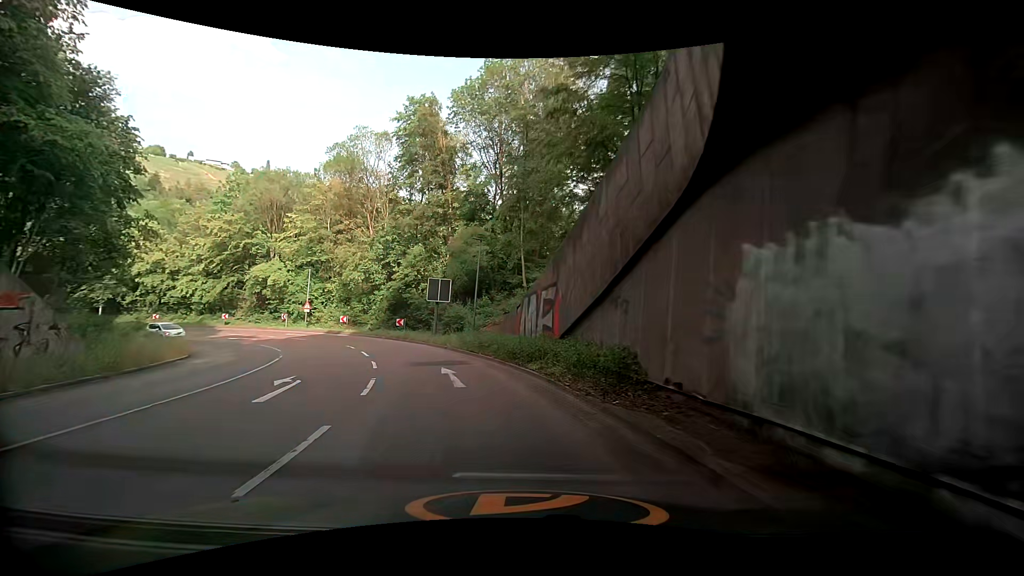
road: secondary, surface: asphalt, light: Day
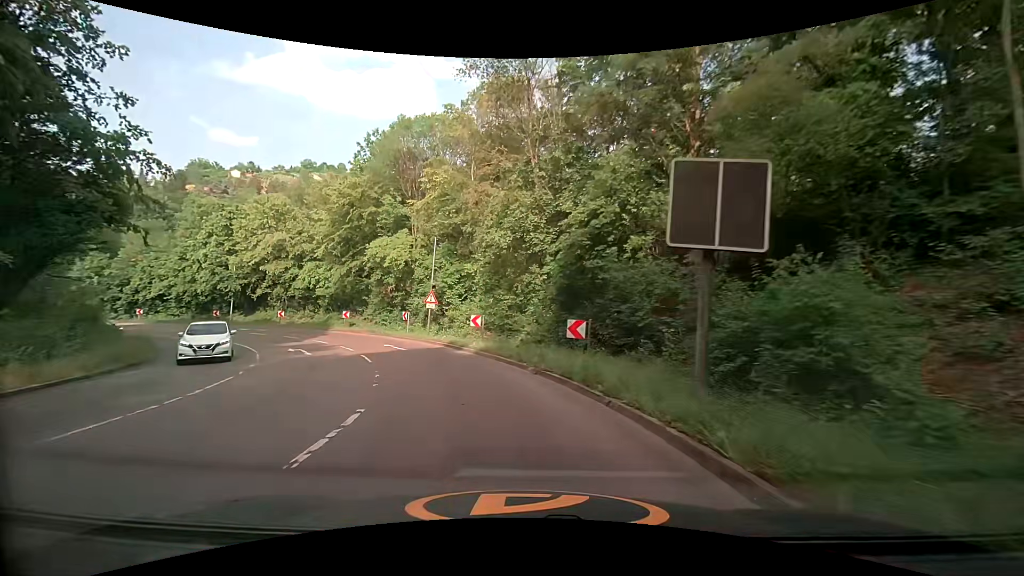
(-0.1, +24.3) m; -10°
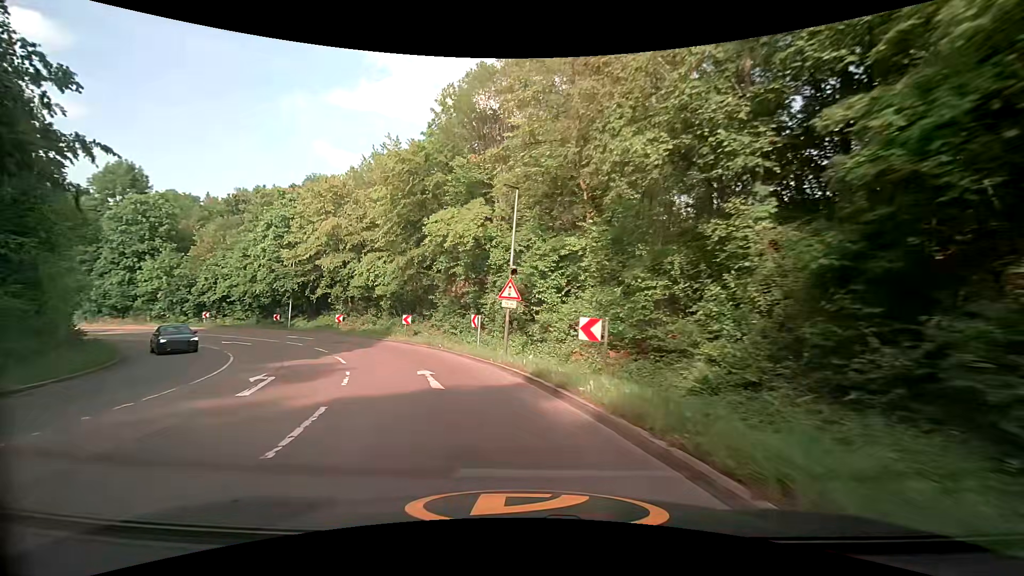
(-1.1, +12.2) m; -12°
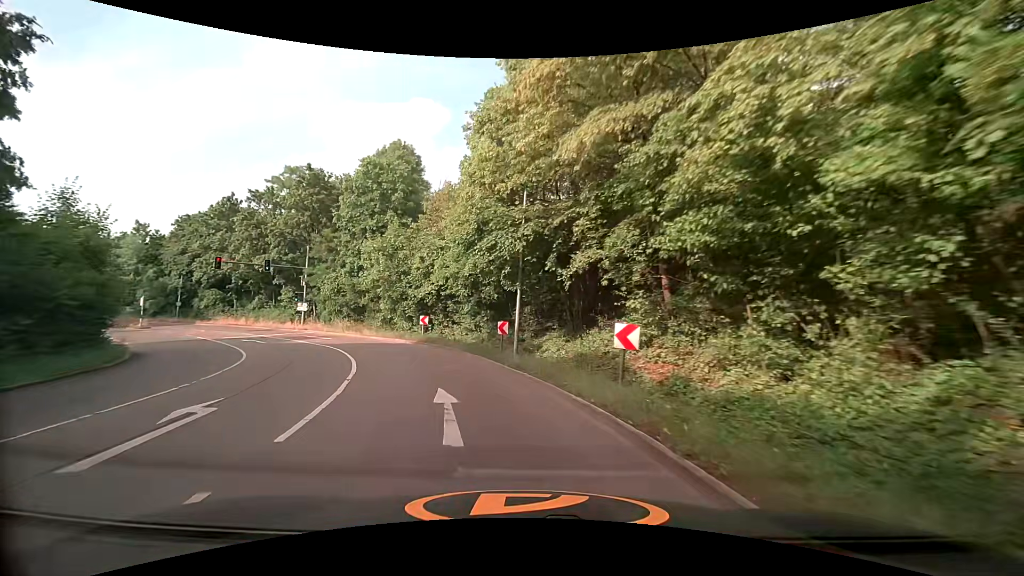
(-8.6, +28.5) m; -34°
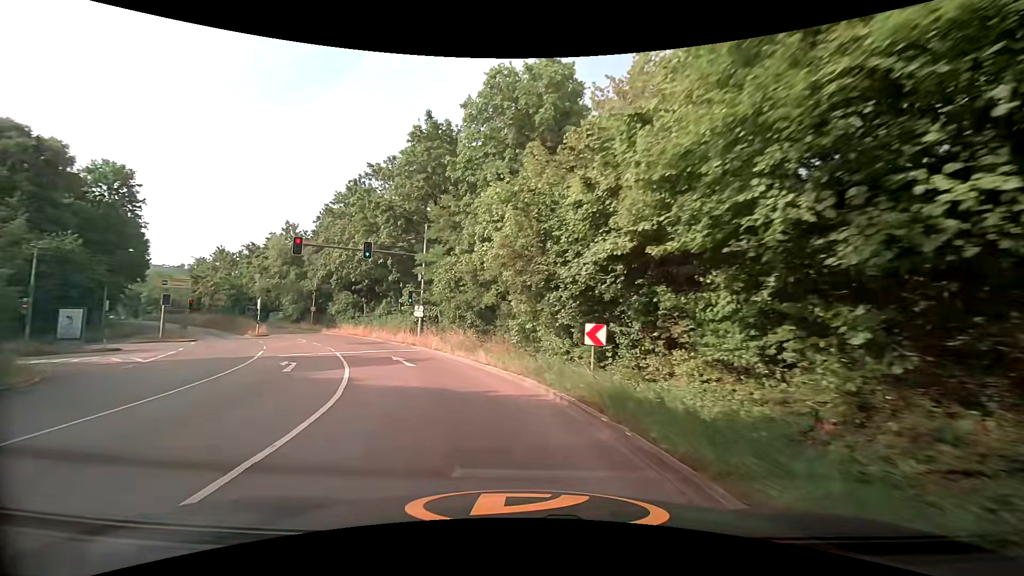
(-3.2, +17.8) m; -22°
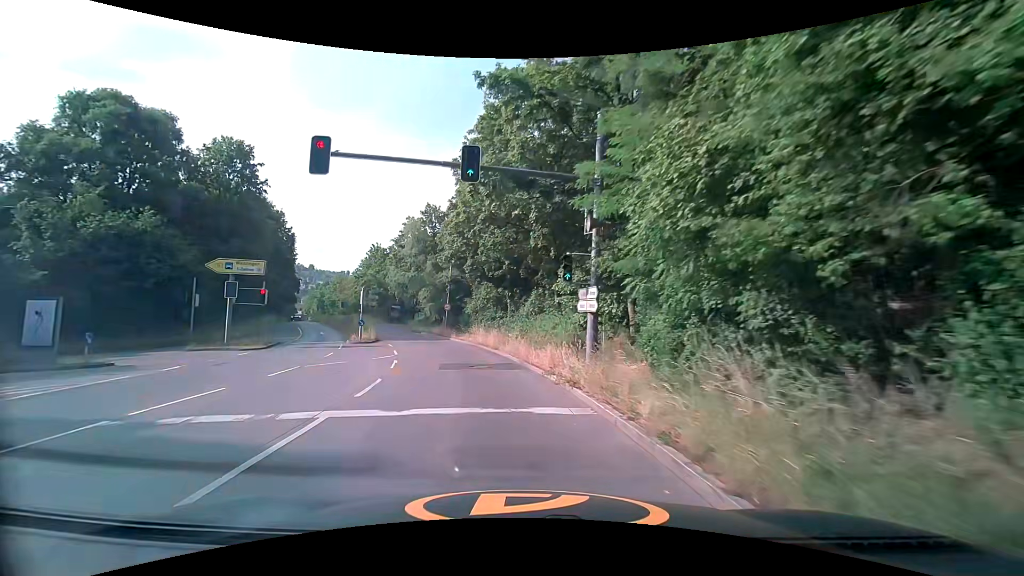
(-2.6, +17.9) m; -17°
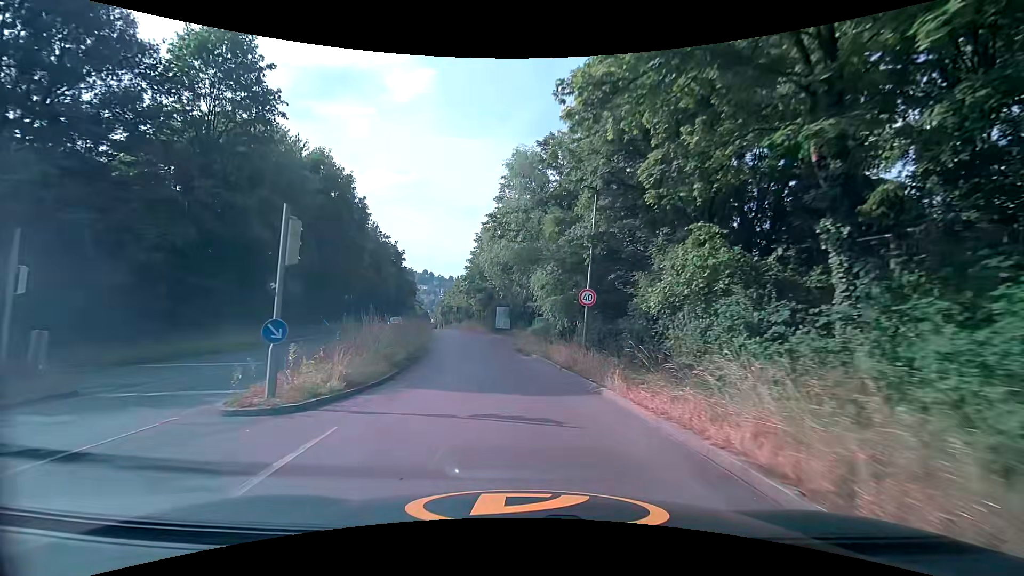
(-3.7, +24.0) m; -15°
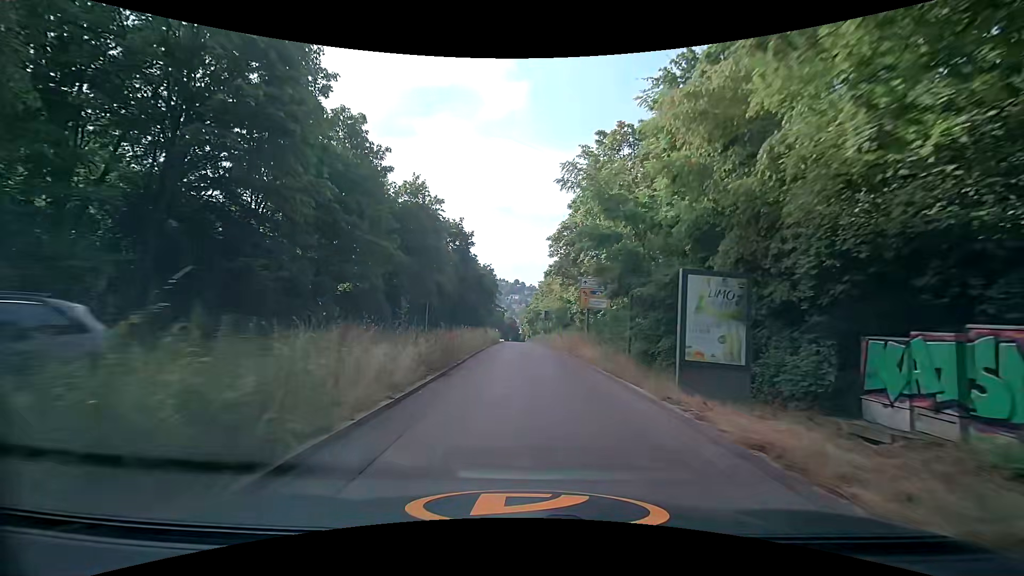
(-3.5, +30.0) m; -12°
(0, +10) (0, +20) (0, +30) (0, +40) (0, +50) (+1, +60) (0, +70) (0, +80) (0, +90) (0, +100) m
